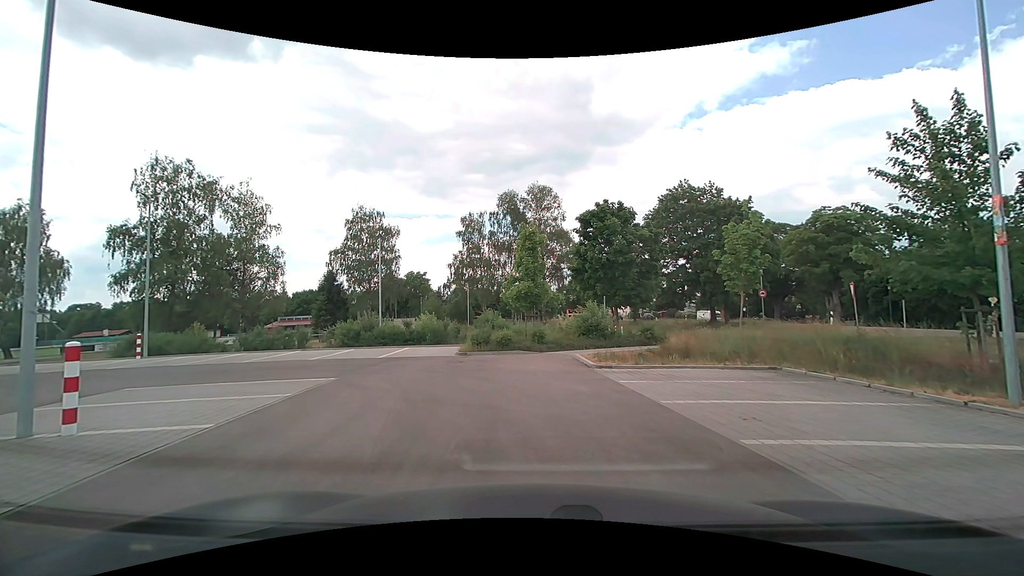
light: Day
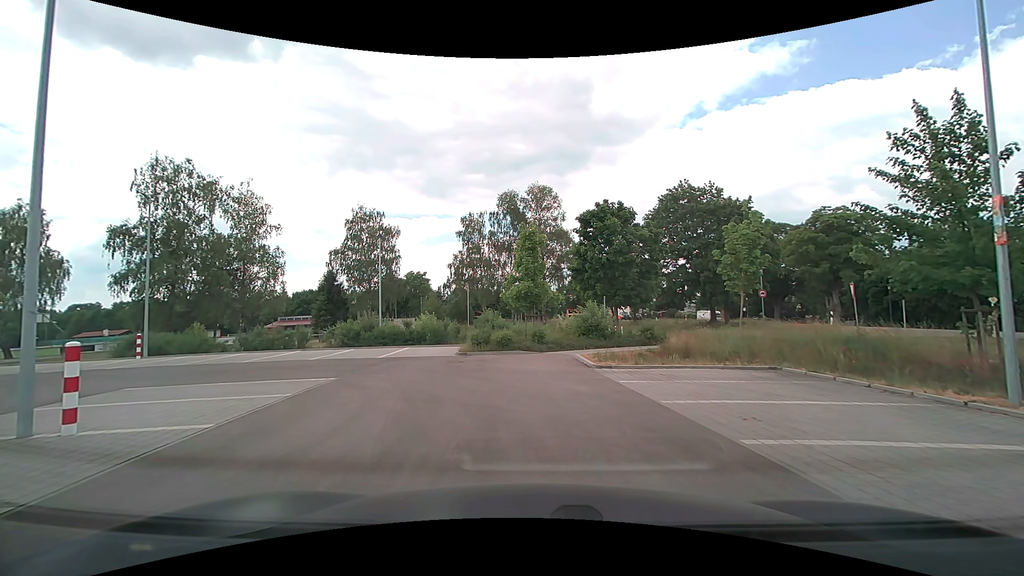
(0.0, 0.0) m; 0°
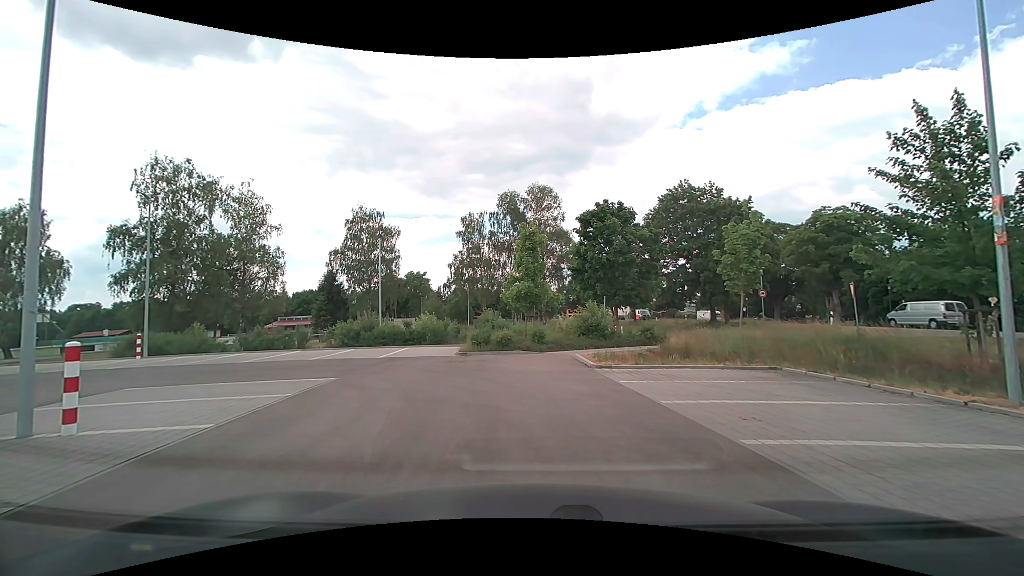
(0.0, 0.0) m; 0°
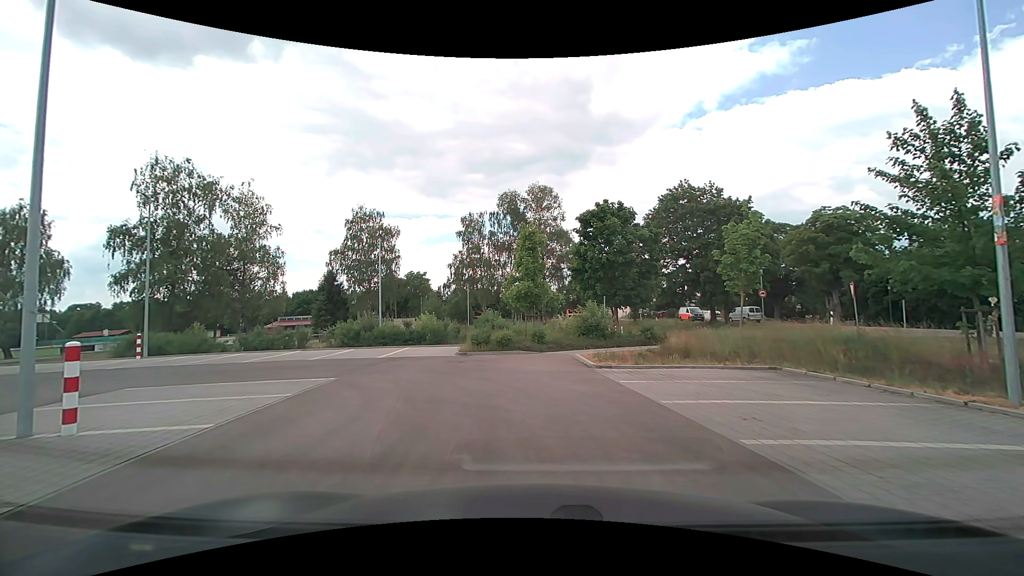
(0.0, 0.0) m; 0°
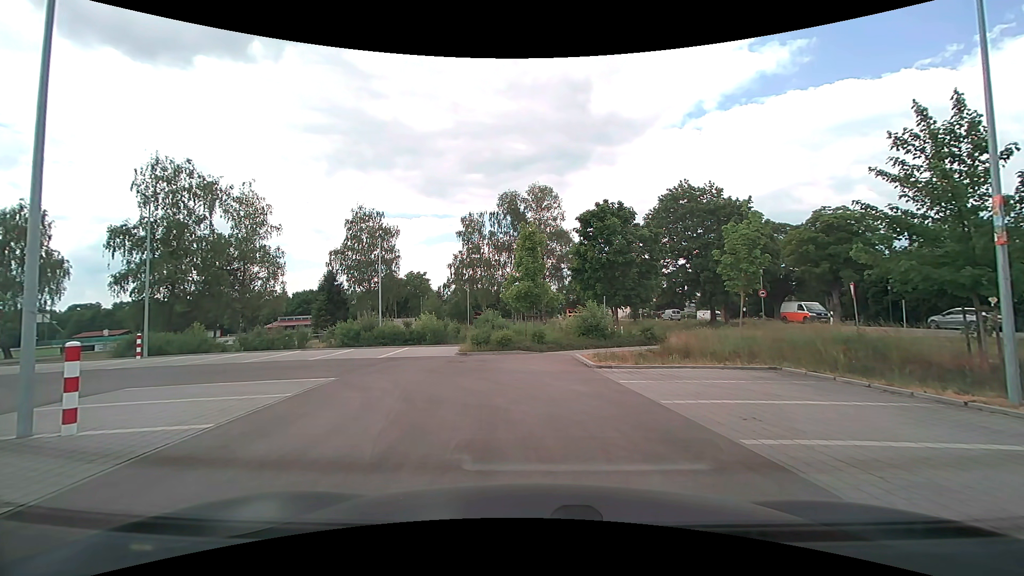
(0.0, 0.0) m; 0°
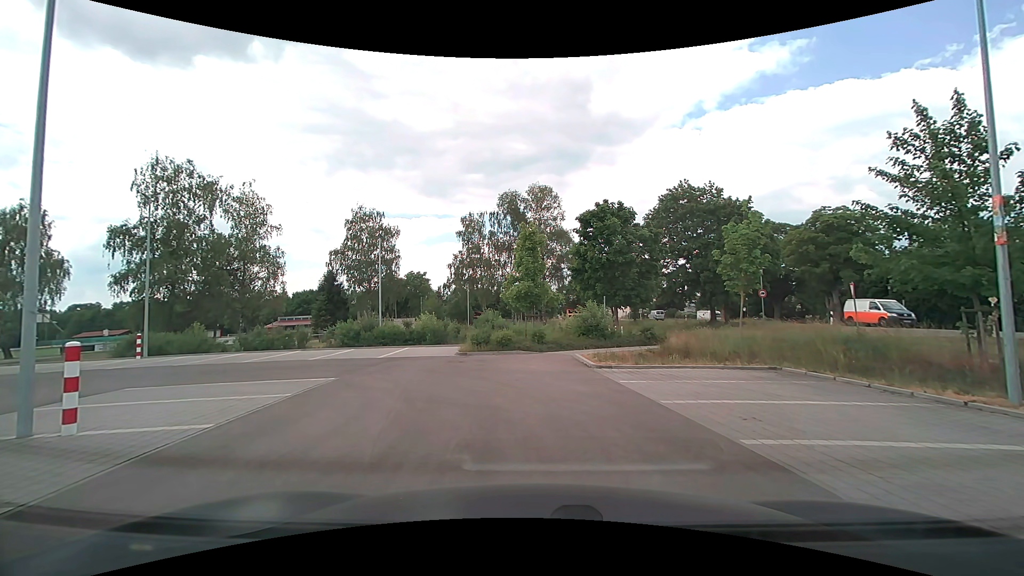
(0.0, 0.0) m; 0°
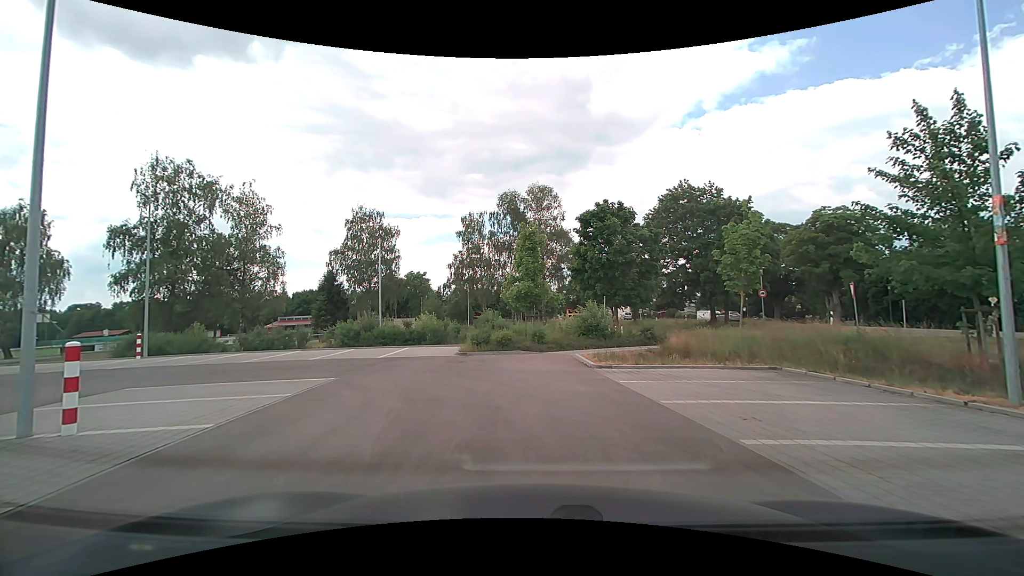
(0.0, 0.0) m; 0°
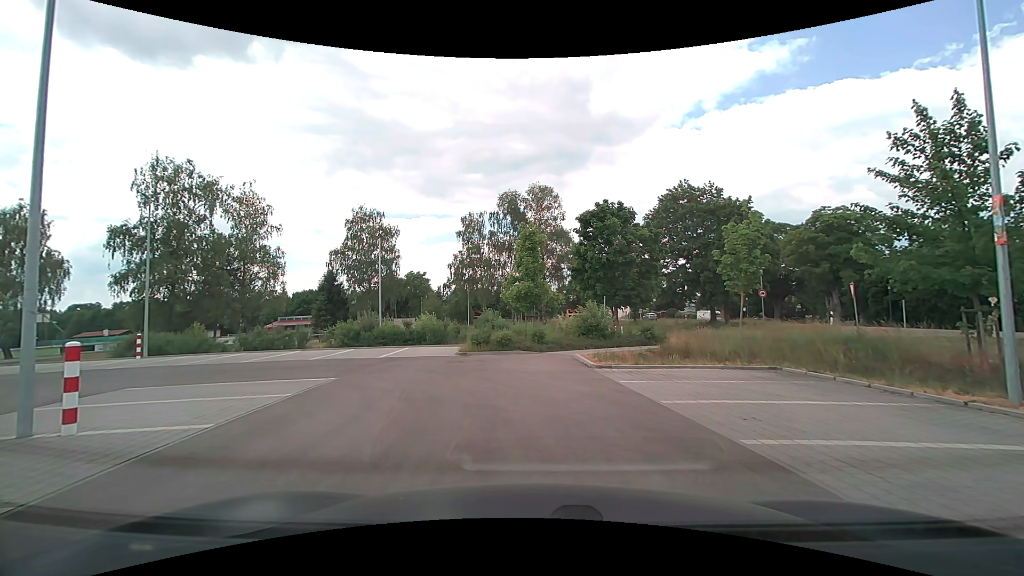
(0.0, 0.0) m; 0°
